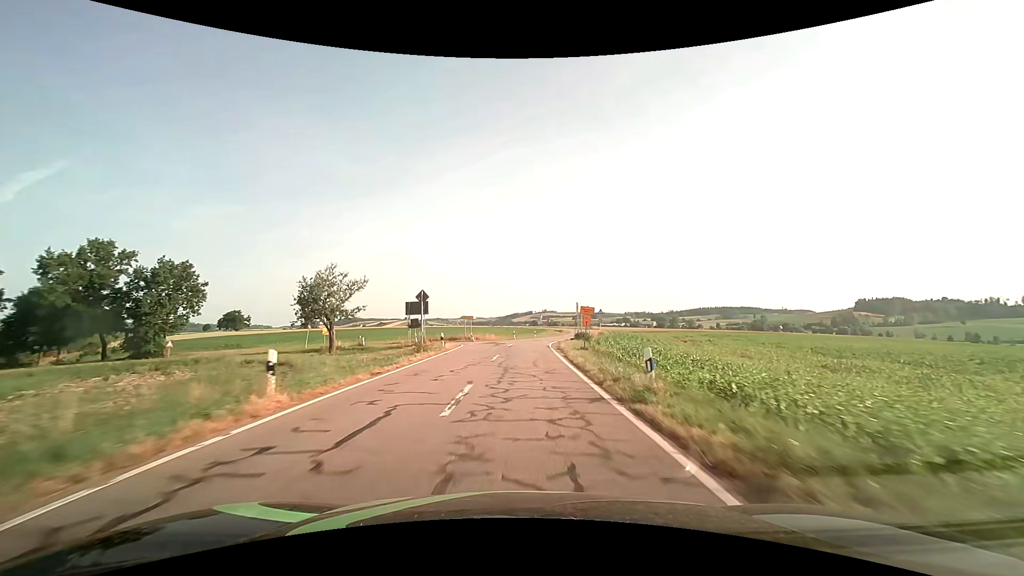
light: Day
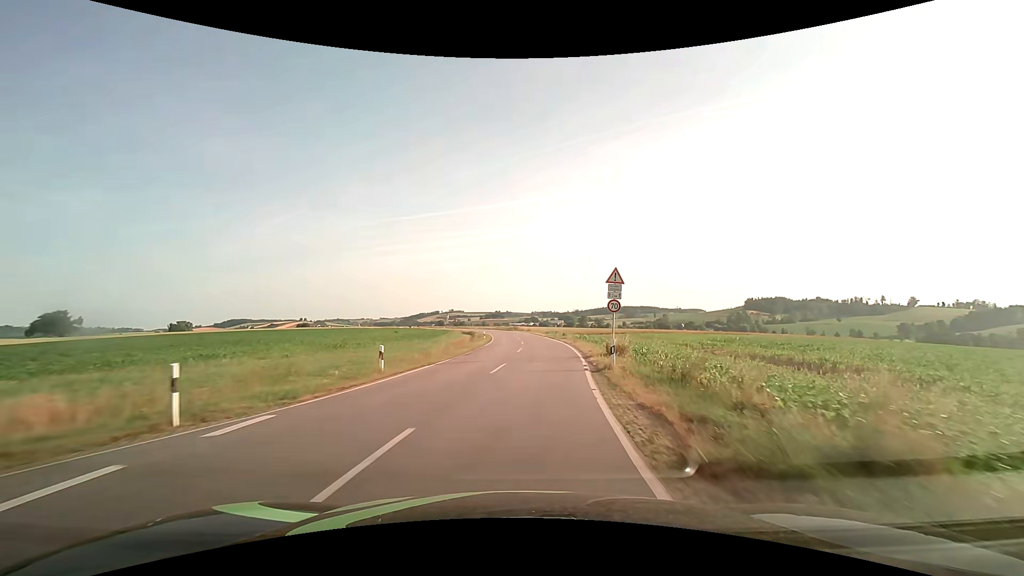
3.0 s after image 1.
(+3.4, +52.1) m; +10°
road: secondary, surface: asphalt
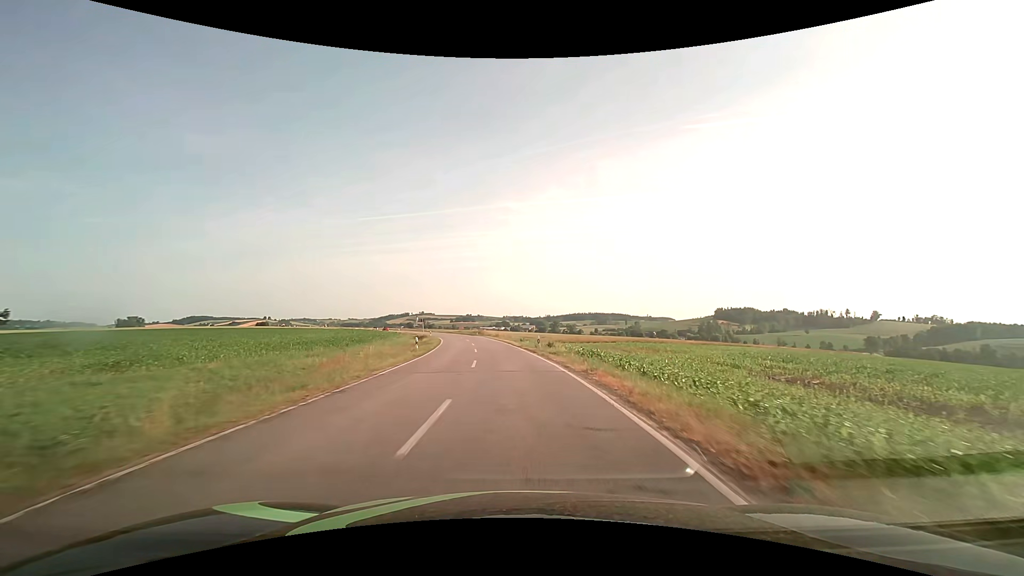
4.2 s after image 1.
(+1.0, +21.3) m; +4°
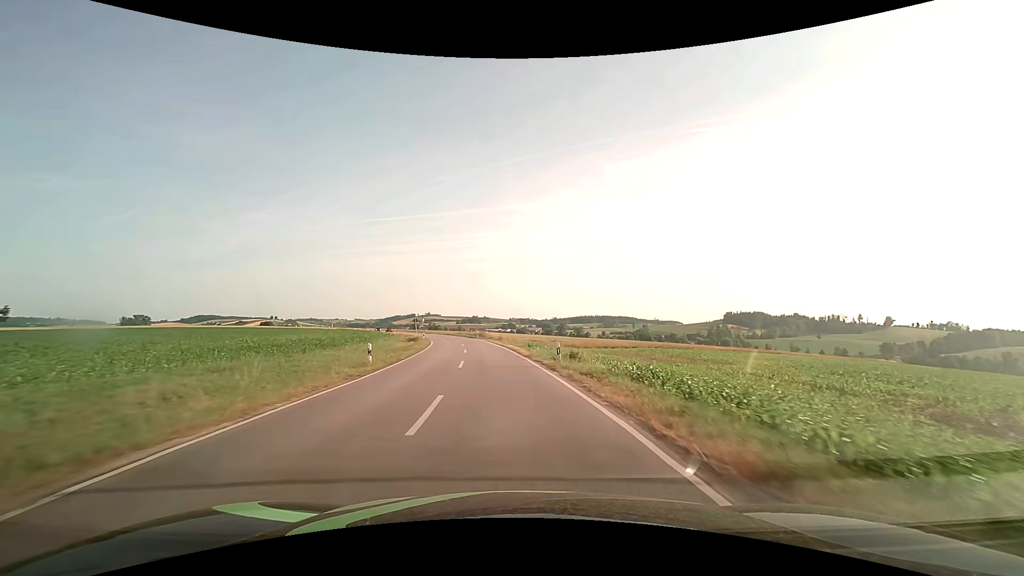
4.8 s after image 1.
(0.0, +11.0) m; -1°
(0, +10) (-1, +20) (-1, +30) (-2, +40) (-4, +50) (-5, +60) (-7, +69) (-10, +79) (-12, +89) (-15, +98) m
